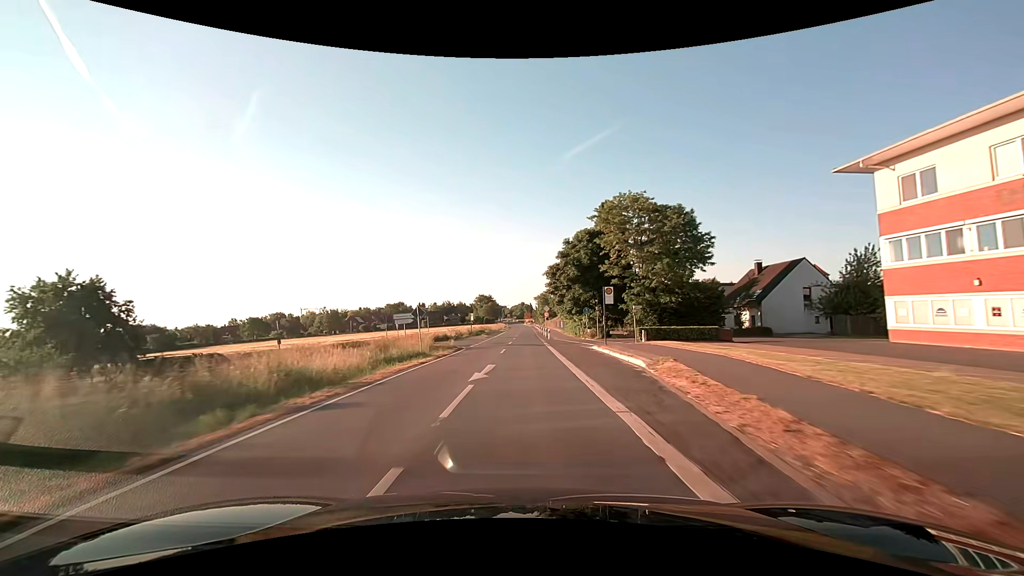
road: secondary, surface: asphalt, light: Day
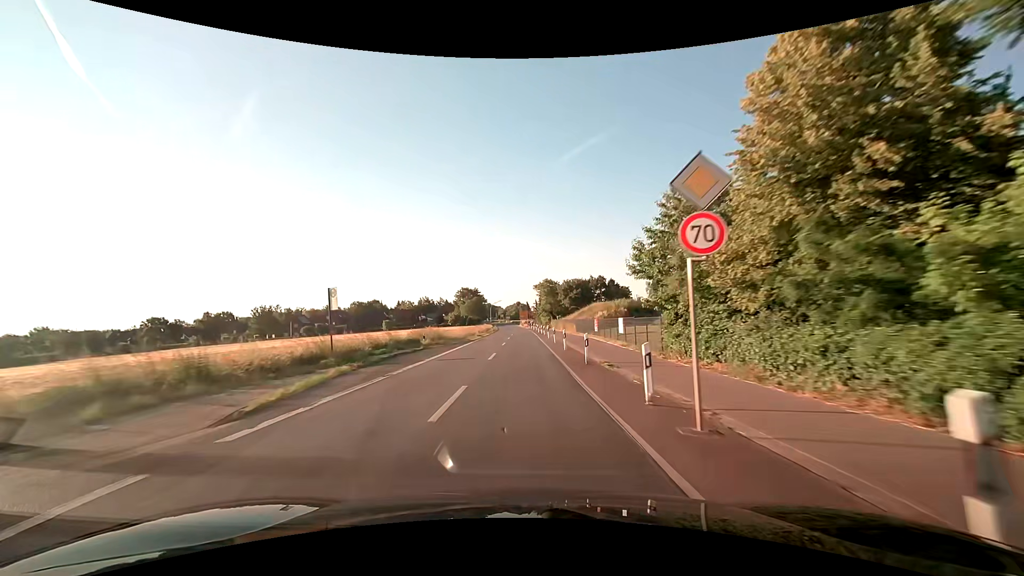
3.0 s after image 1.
(+0.2, +54.4) m; 0°
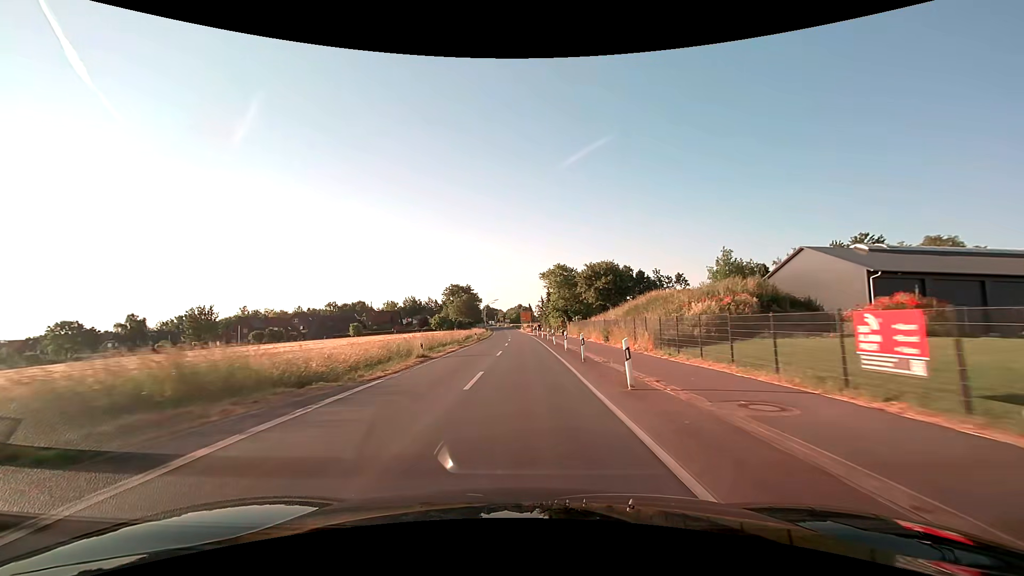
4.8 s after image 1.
(-0.1, +32.6) m; 0°
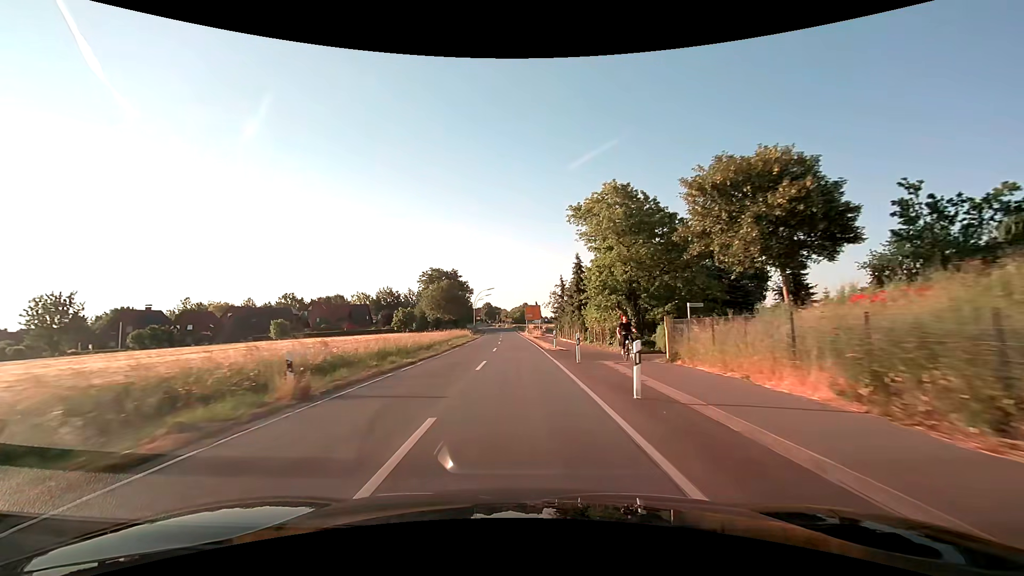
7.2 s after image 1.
(0.0, +43.5) m; -1°
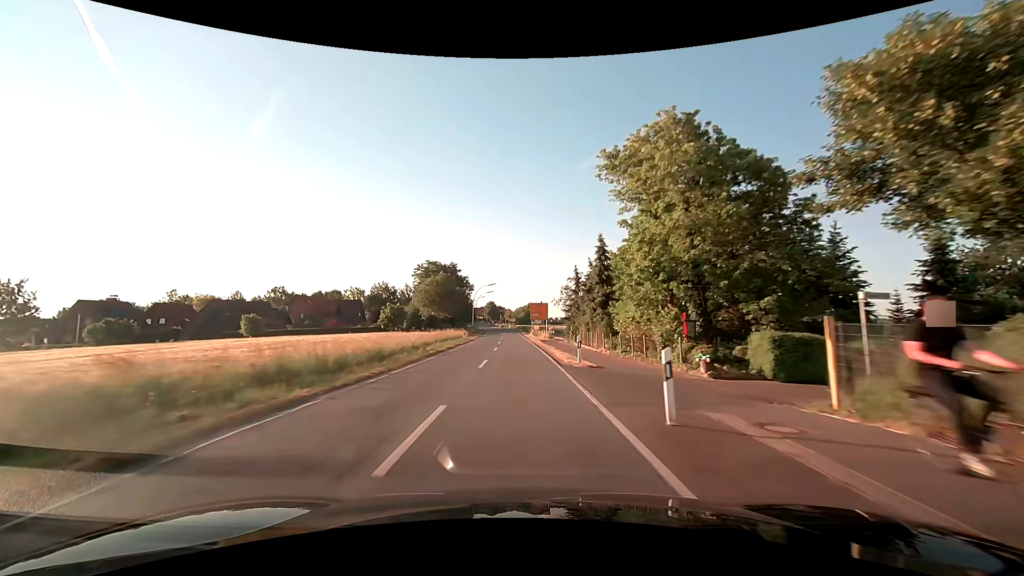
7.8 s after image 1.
(-0.1, +10.9) m; 0°
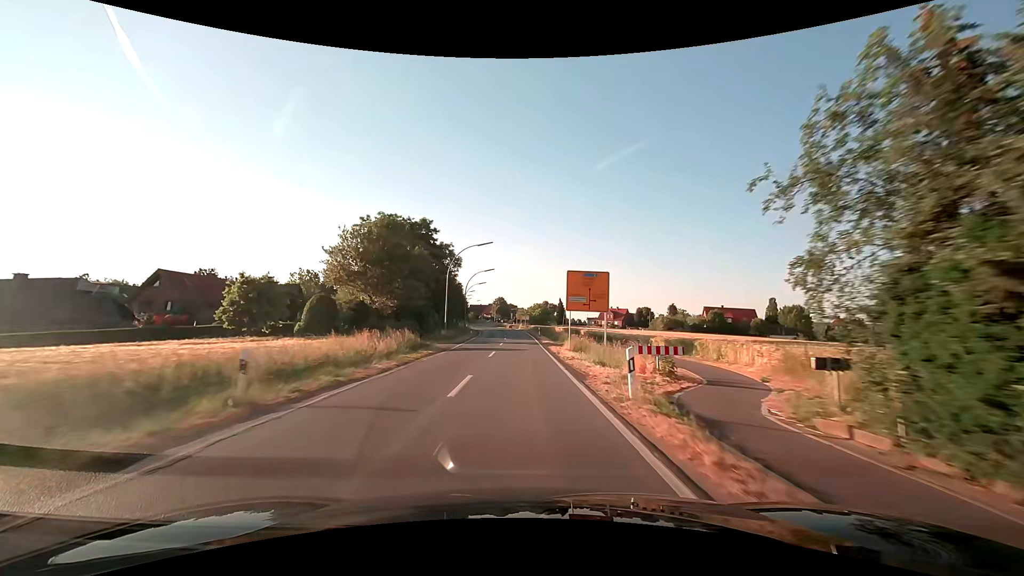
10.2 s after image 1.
(-0.7, +43.6) m; -1°
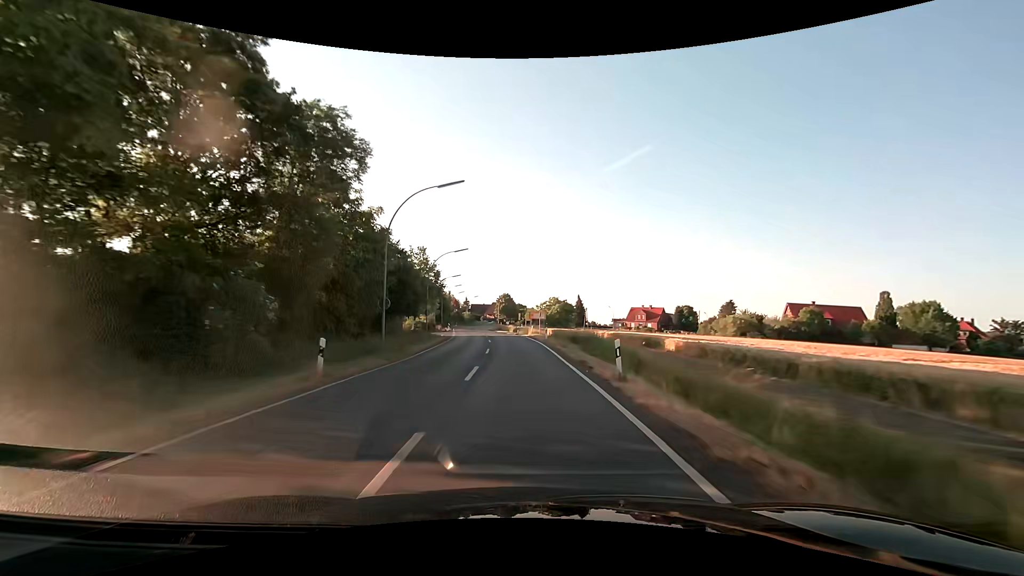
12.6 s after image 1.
(-0.4, +43.5) m; -1°
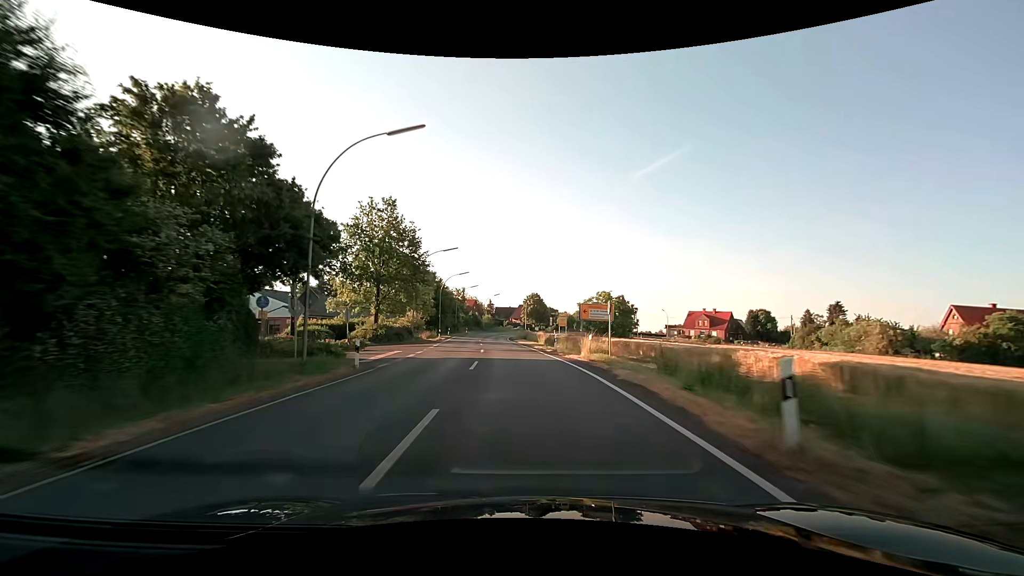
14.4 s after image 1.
(-0.8, +32.6) m; -4°
(0, +10) (0, +20) (-1, +30) (-1, +40) (-2, +50) (-3, +60) (-3, +70) (-3, +80) (-3, +90) (-2, +100) m
